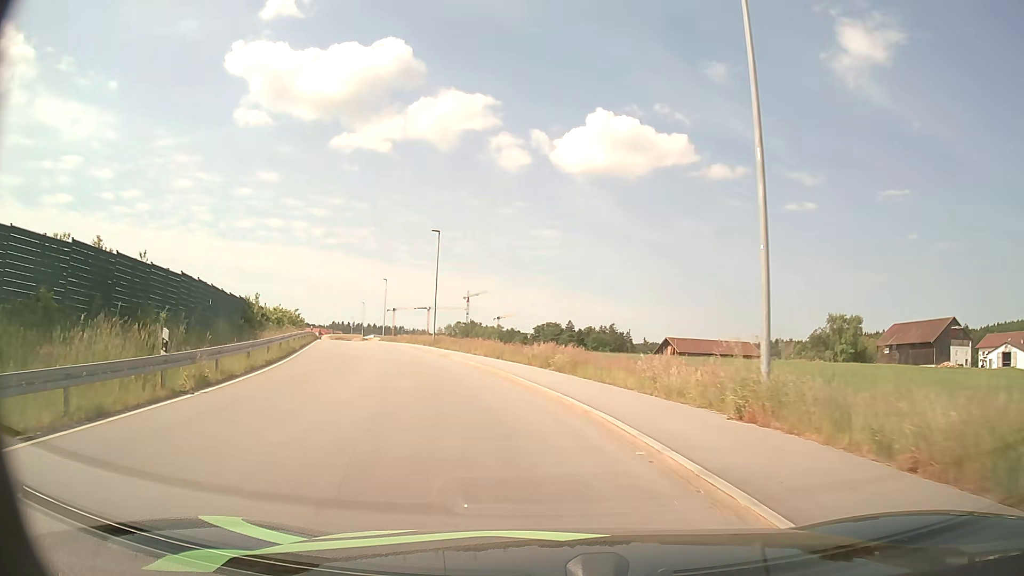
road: unclassified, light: Day
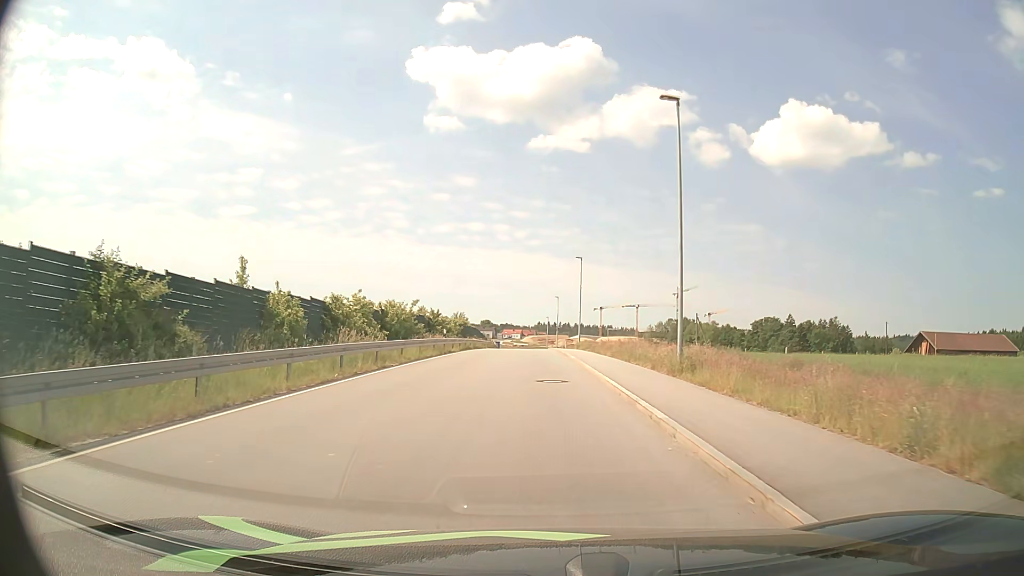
(-5.2, +27.8) m; -18°
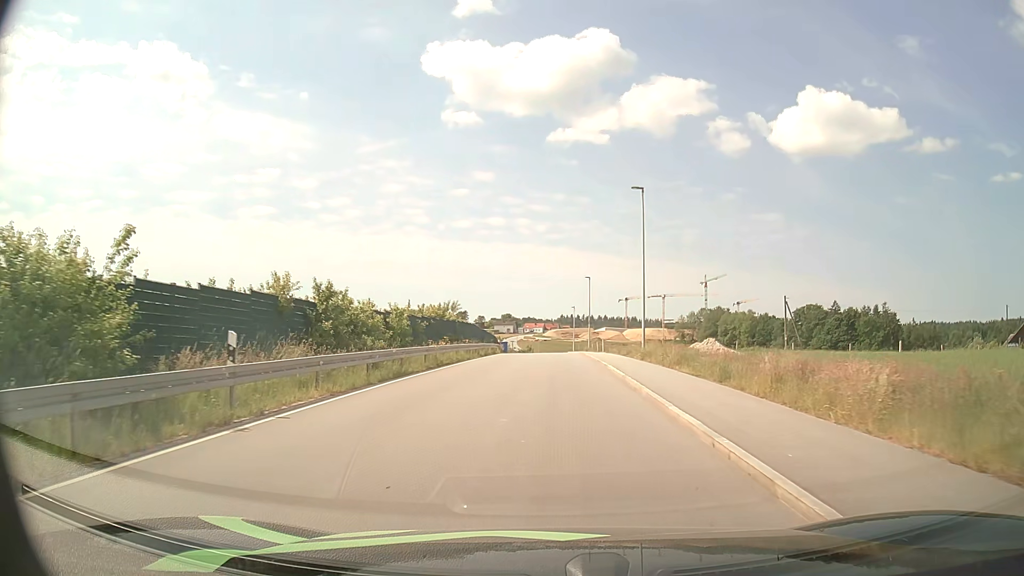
(-0.6, +28.5) m; -2°
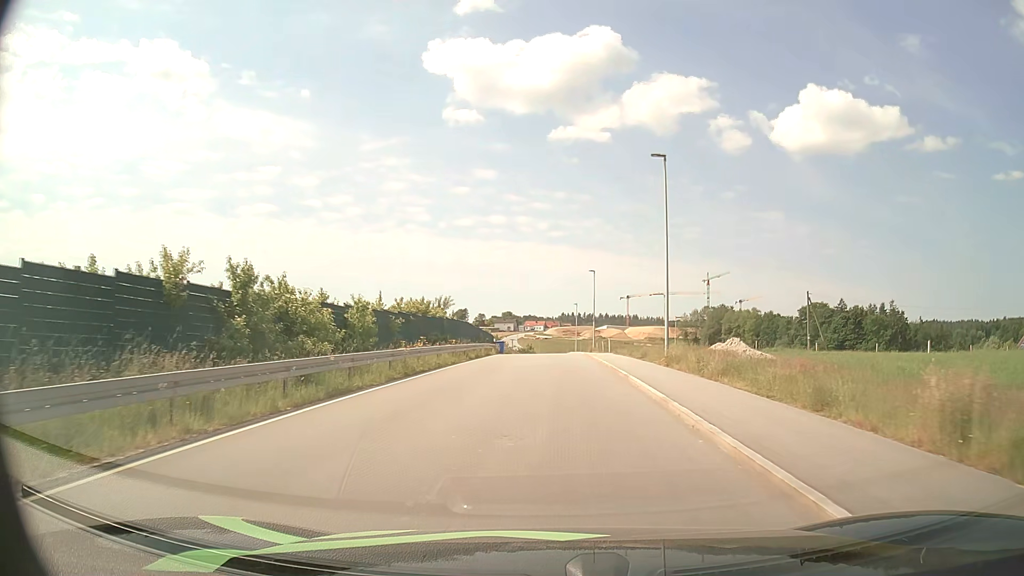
(0.0, +6.1) m; 0°
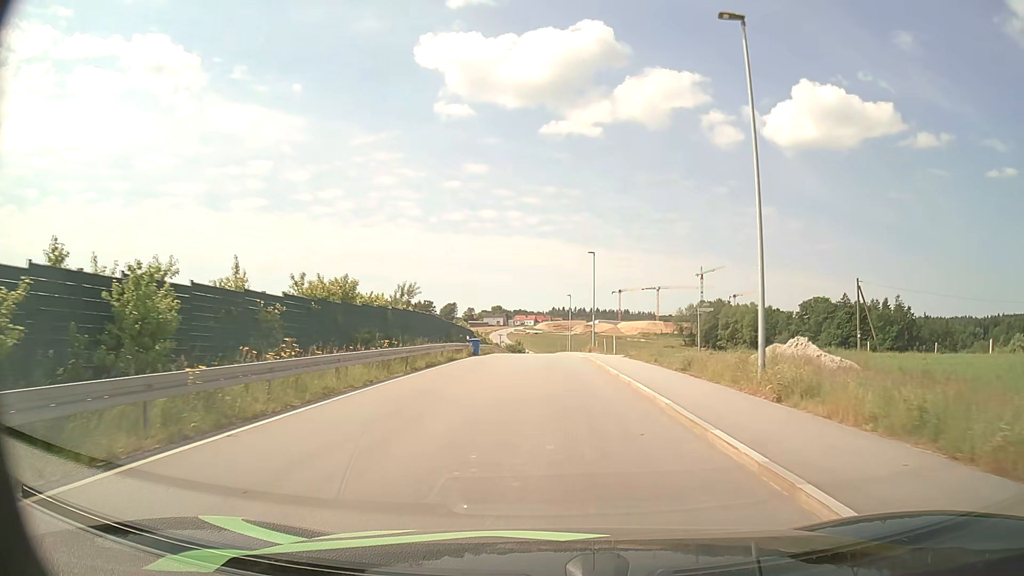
(+0.1, +12.6) m; +1°
(0, +10) (0, +20) (0, +30) (0, +40) (0, +50) (0, +60) (0, +70) (-1, +80) (-1, +90) (-1, +100) m
